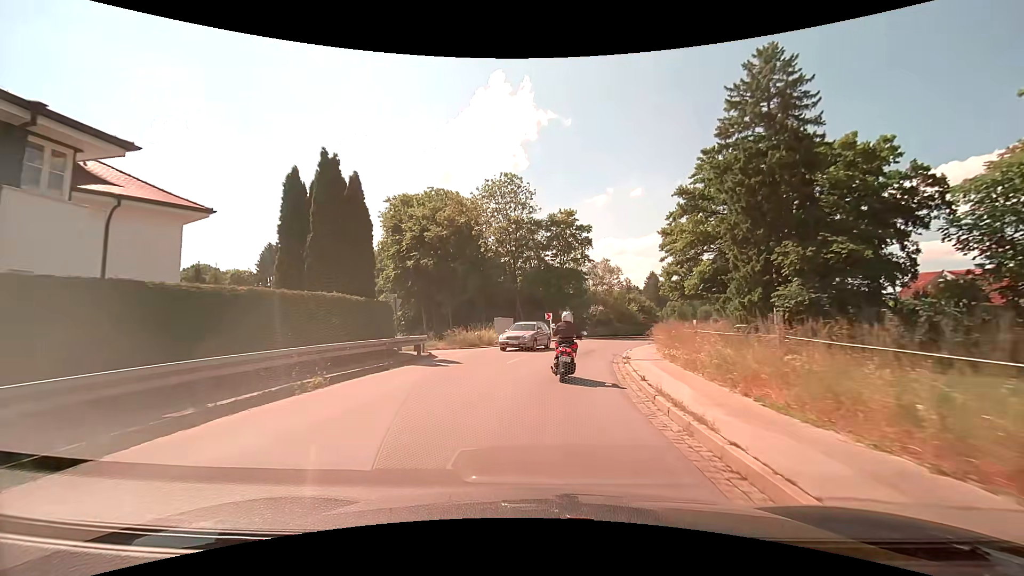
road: secondary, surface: asphalt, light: Day
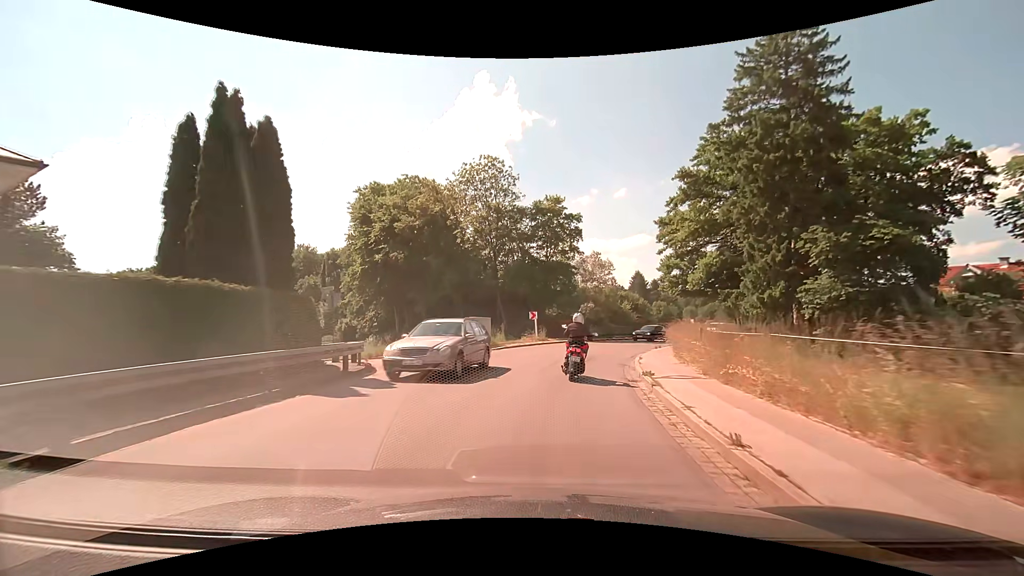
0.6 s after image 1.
(+0.1, +6.2) m; +2°
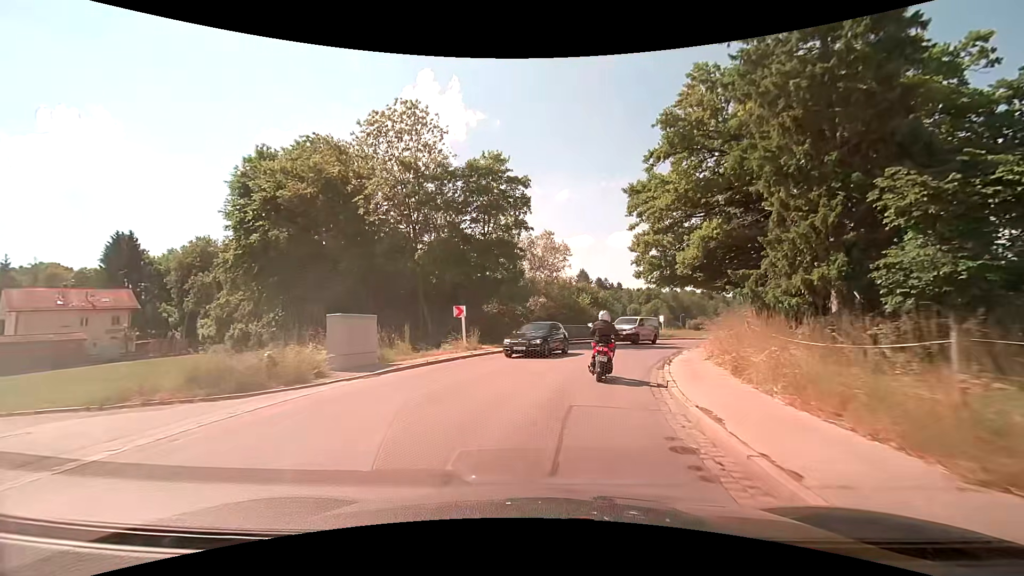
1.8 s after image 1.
(+0.6, +12.7) m; +6°
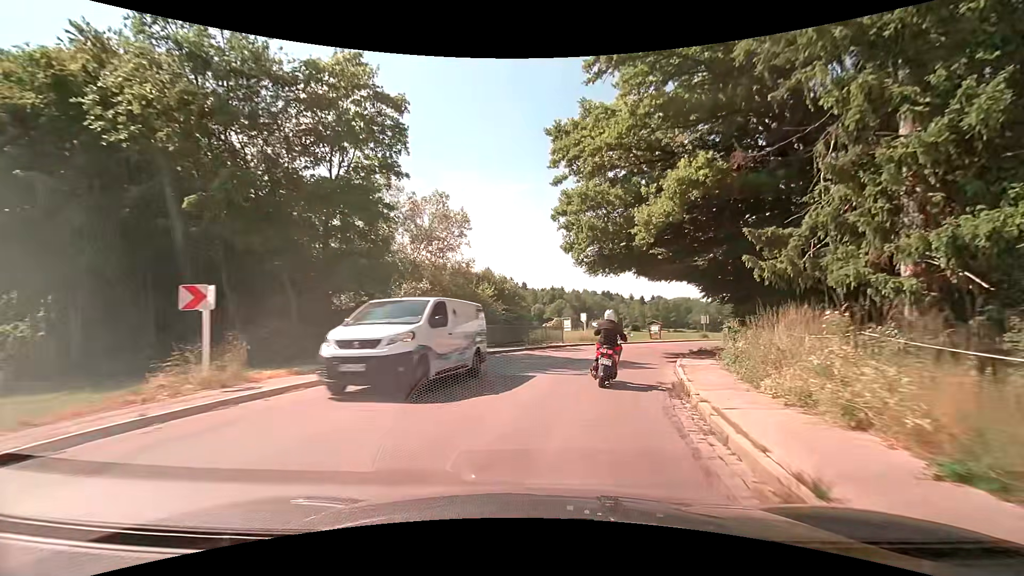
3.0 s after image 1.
(+1.1, +12.9) m; +10°
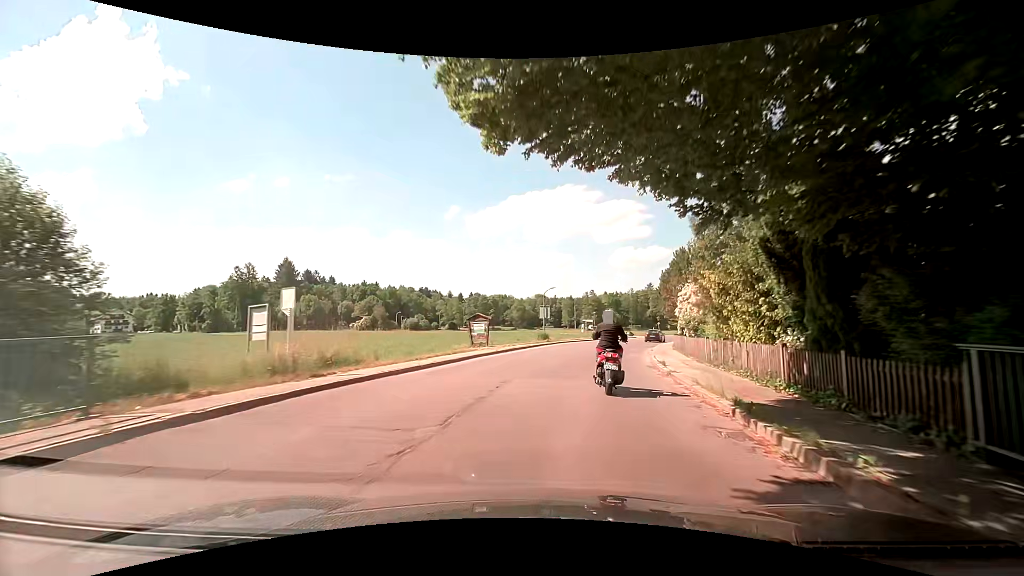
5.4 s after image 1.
(+4.6, +24.9) m; +19°
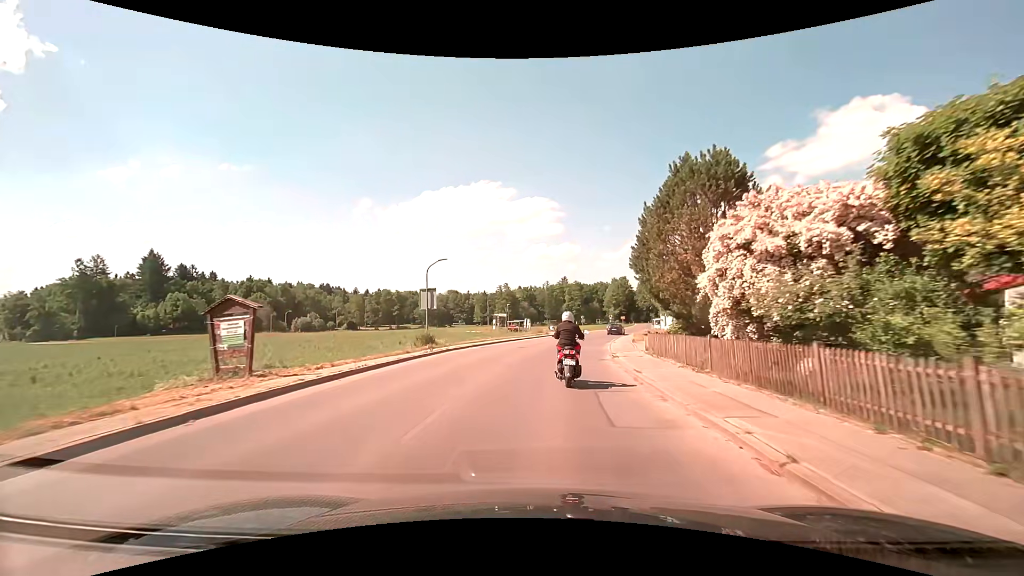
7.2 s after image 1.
(+2.0, +18.7) m; +11°
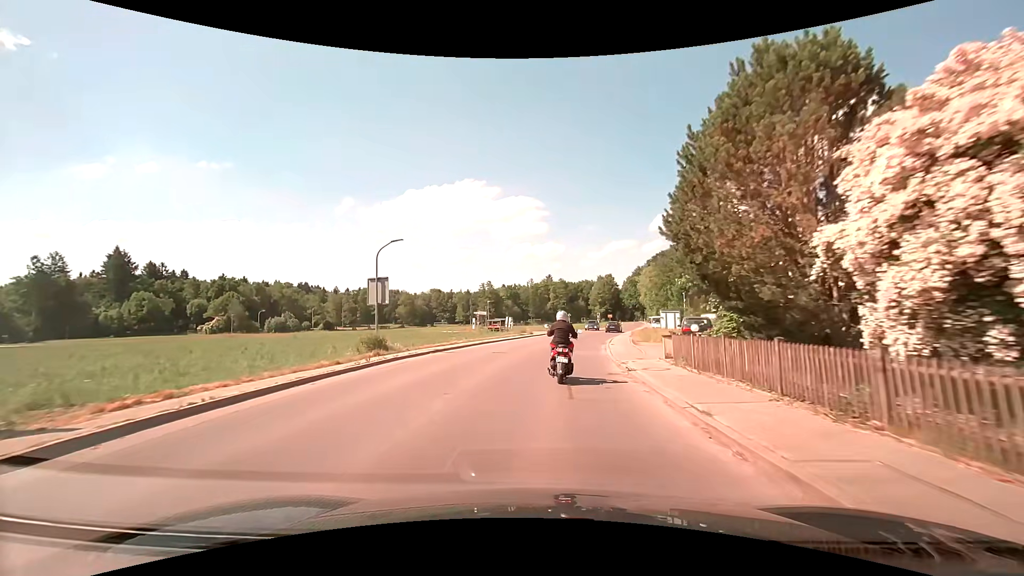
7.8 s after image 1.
(0.0, +6.6) m; +1°
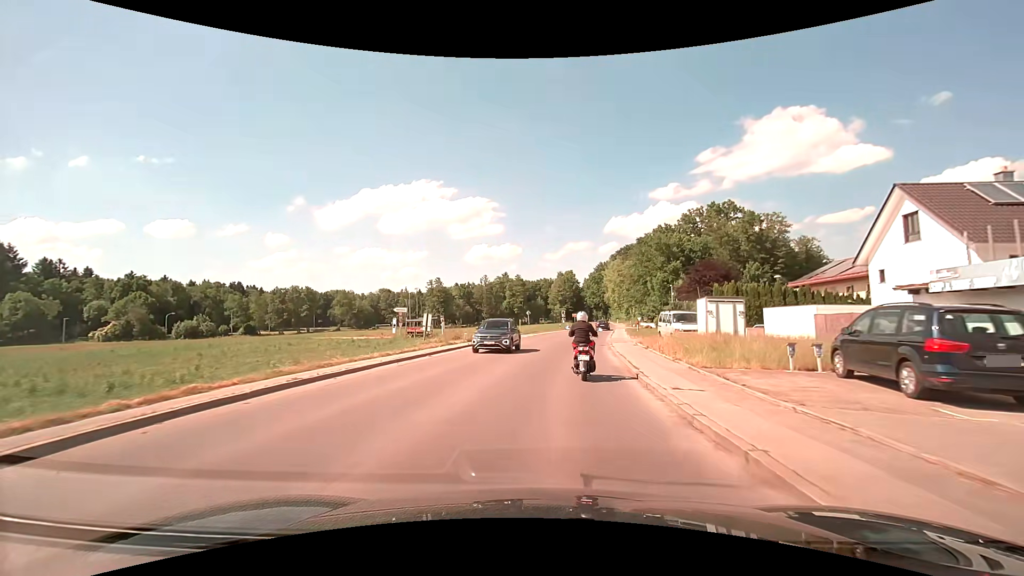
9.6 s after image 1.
(+0.9, +21.4) m; +5°
(0, +10) (+1, +20) (+2, +30) (+3, +40) (+5, +50) (+6, +60) (+8, +69) (+10, +79) (+12, +89) (+13, +99) m
